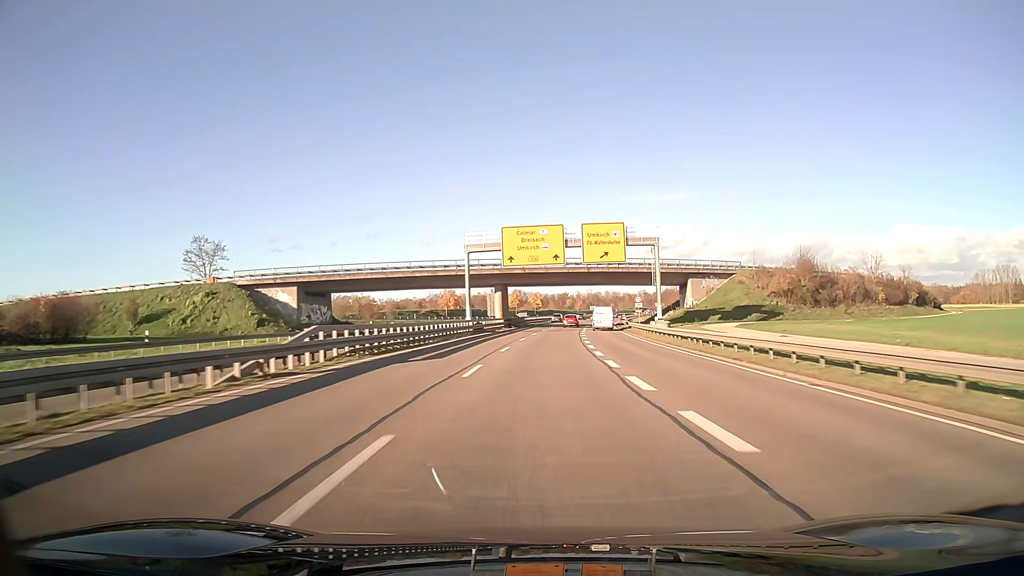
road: trunk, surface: asphalt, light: Day
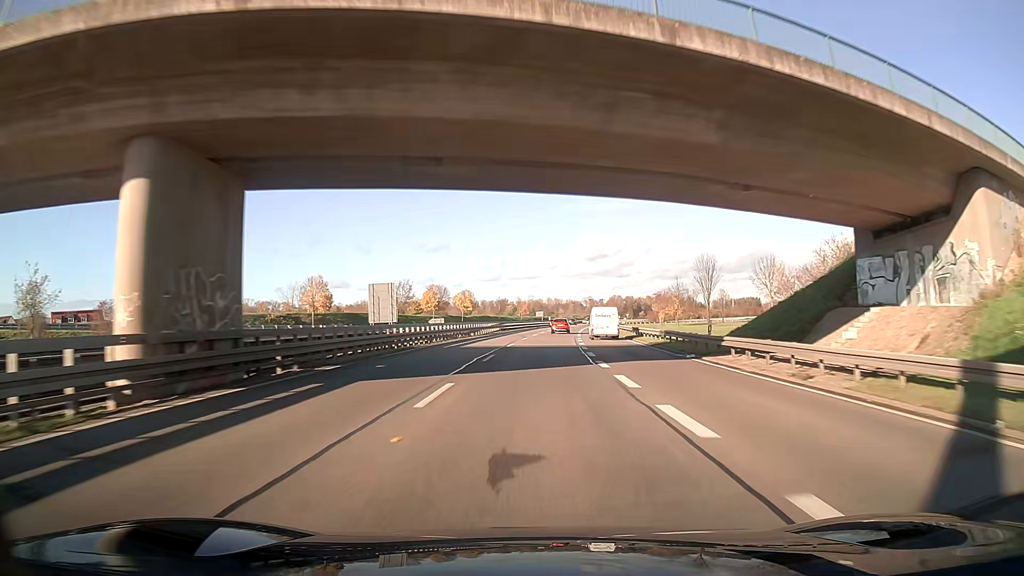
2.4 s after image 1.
(+2.8, +64.0) m; +5°
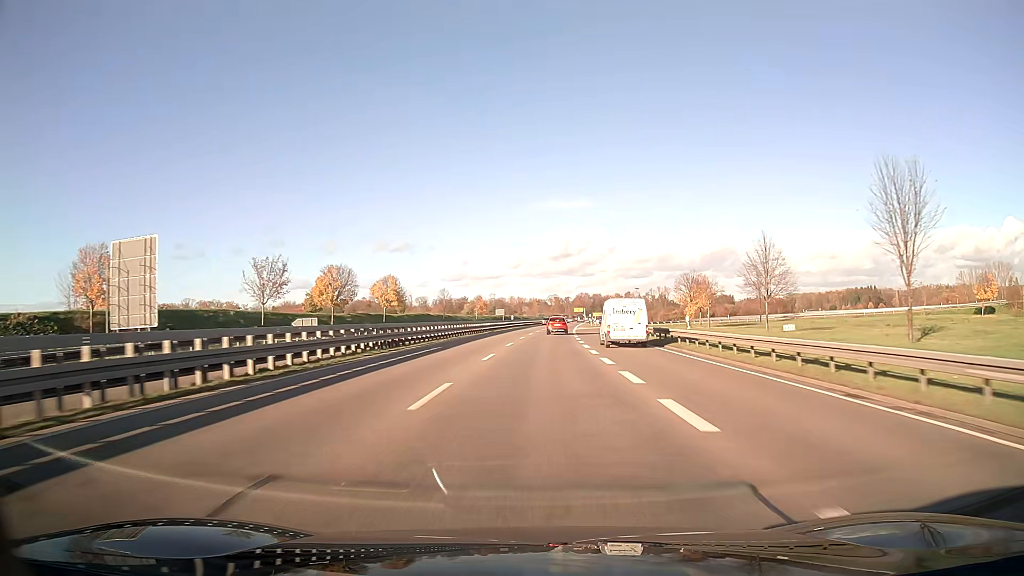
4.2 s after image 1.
(+1.4, +47.8) m; +3°
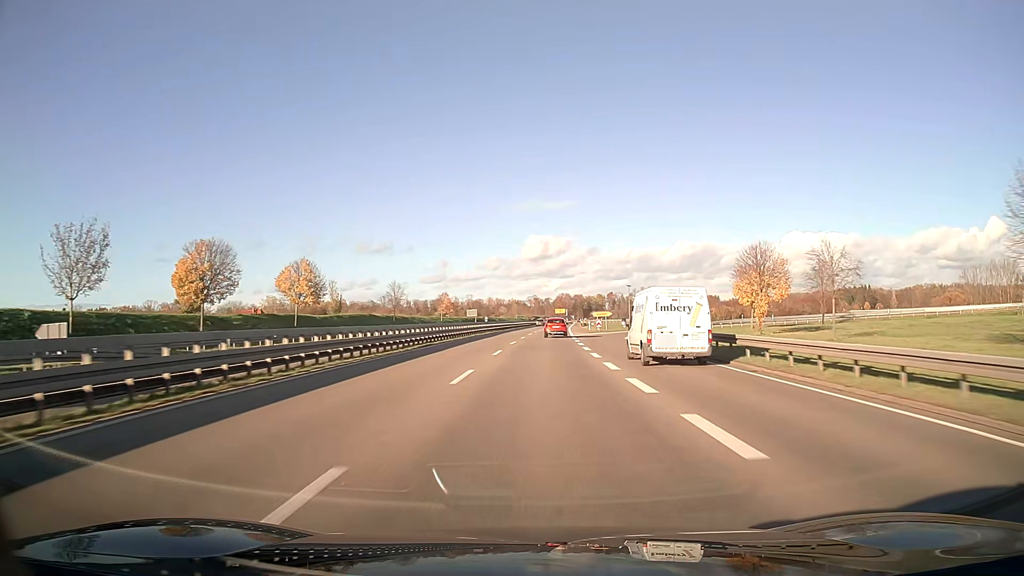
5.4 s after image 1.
(+0.5, +31.3) m; +2°
(0, +10) (0, +20) (0, +30) (+1, +40) (+1, +50) (+1, +60) (+2, +70) (+2, +80) (+3, +90) (+3, +100) m
